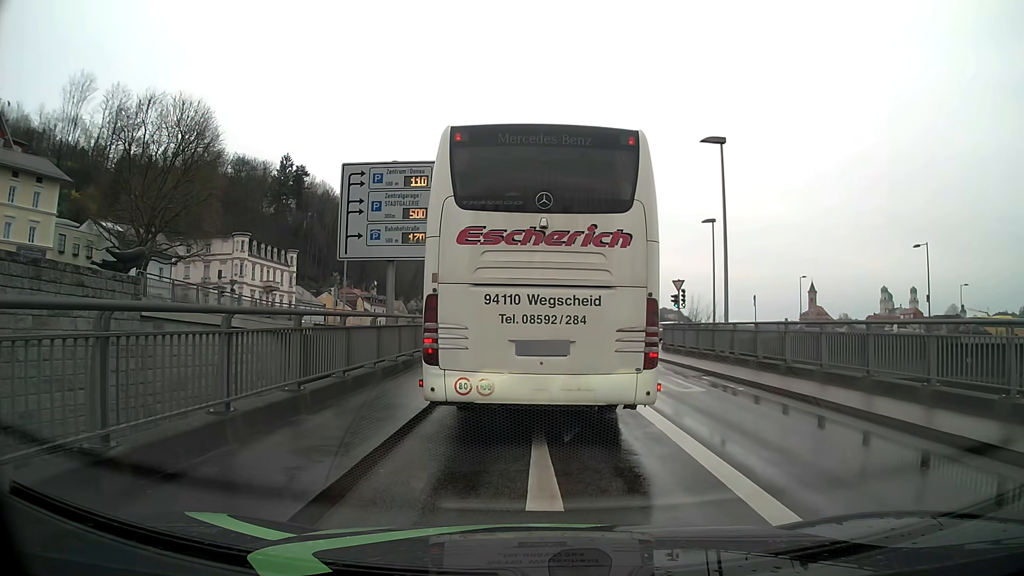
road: primary_link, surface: asphalt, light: Day
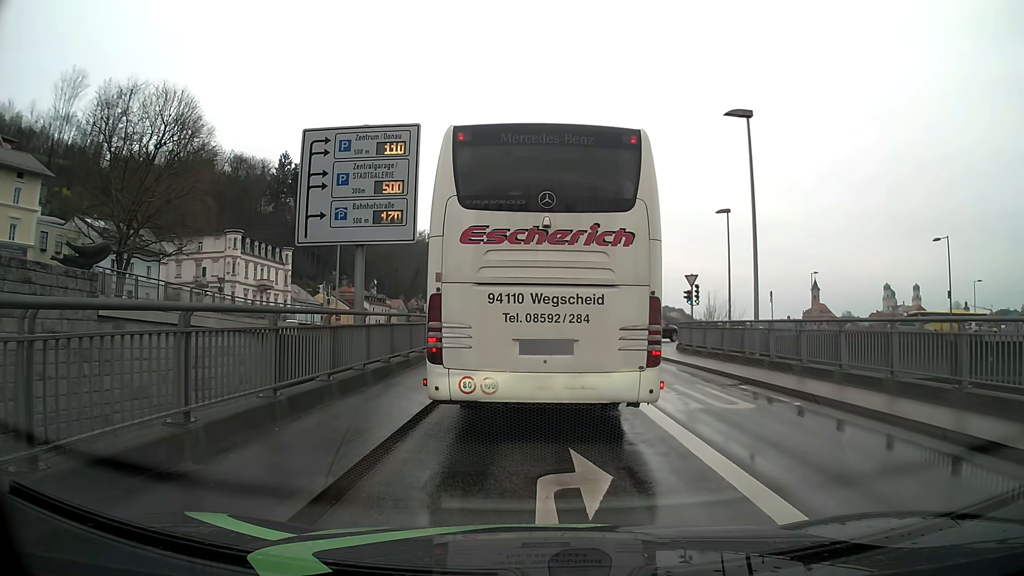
(0.0, +3.1) m; +1°
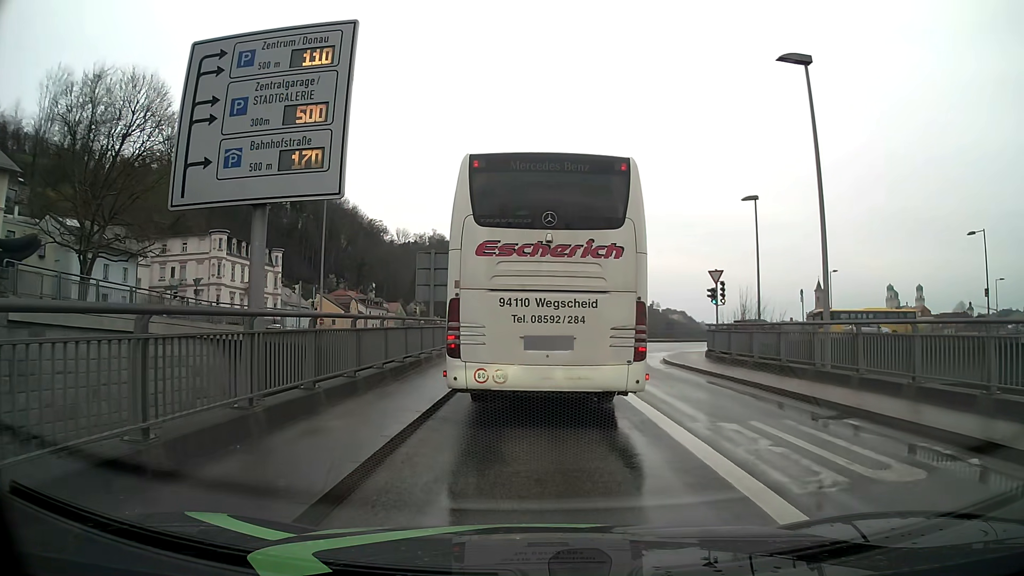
(-0.1, +5.2) m; -1°
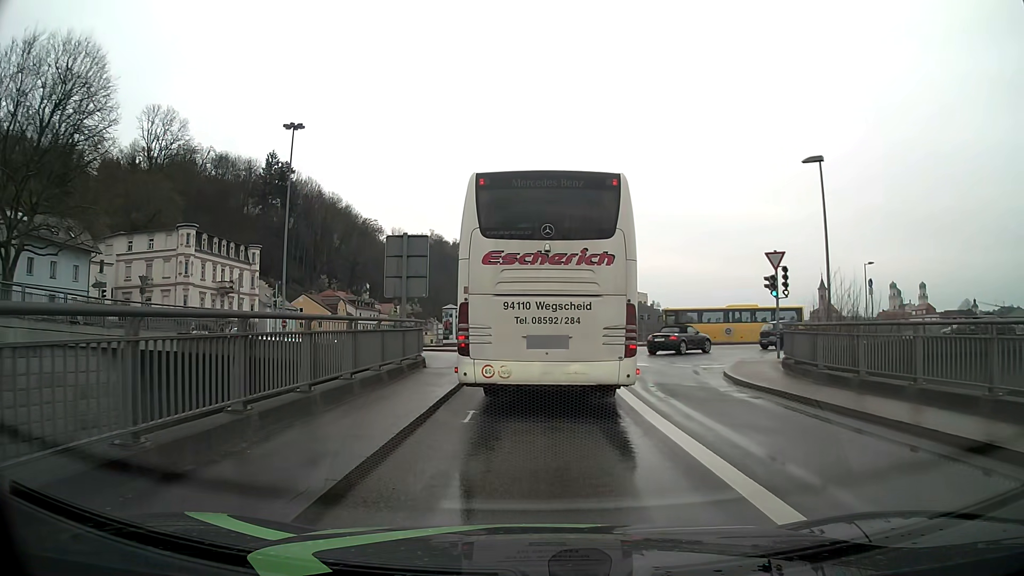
(0.0, +8.9) m; 0°
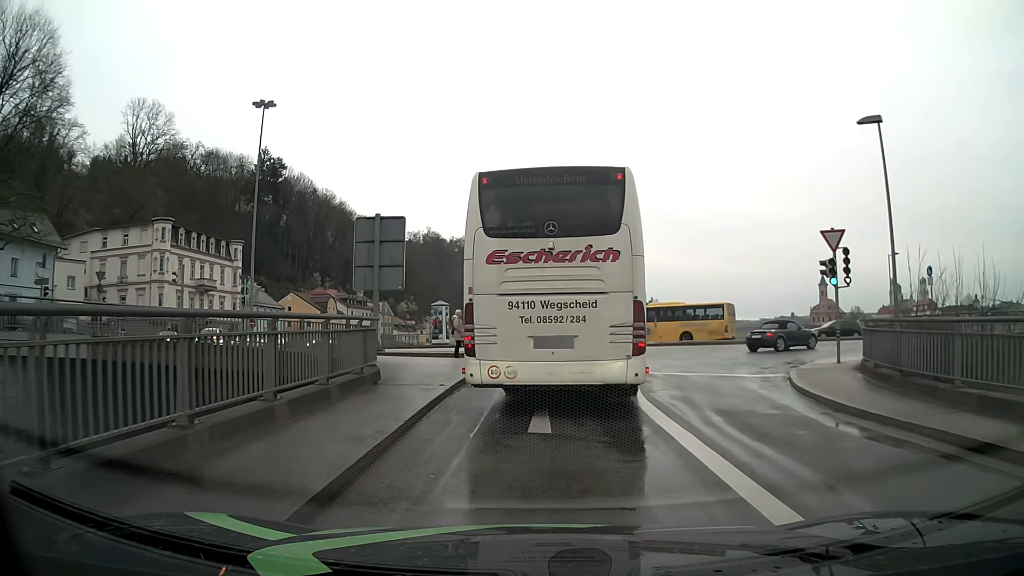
(0.0, +5.5) m; 0°
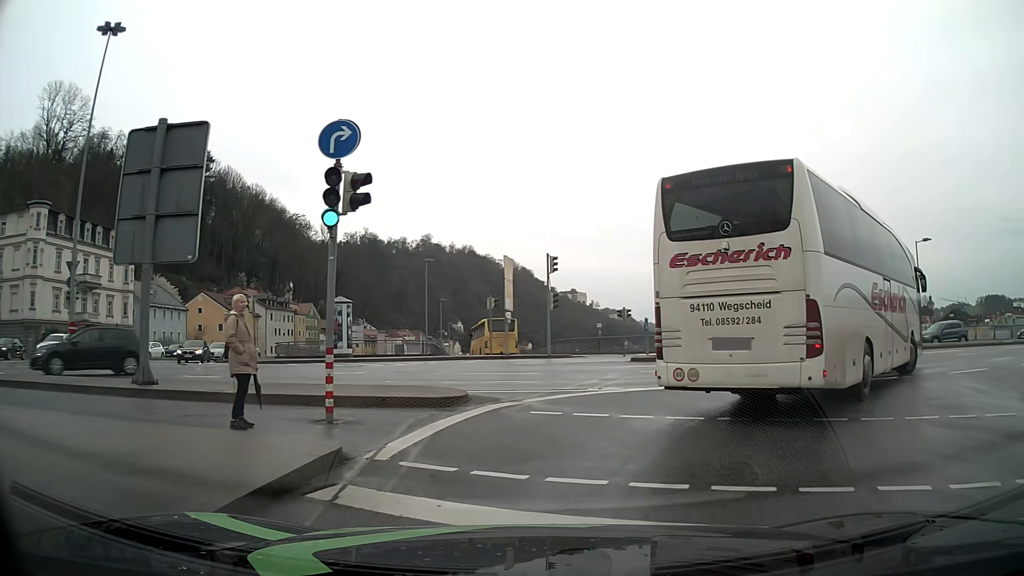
(+0.4, +14.2) m; +5°
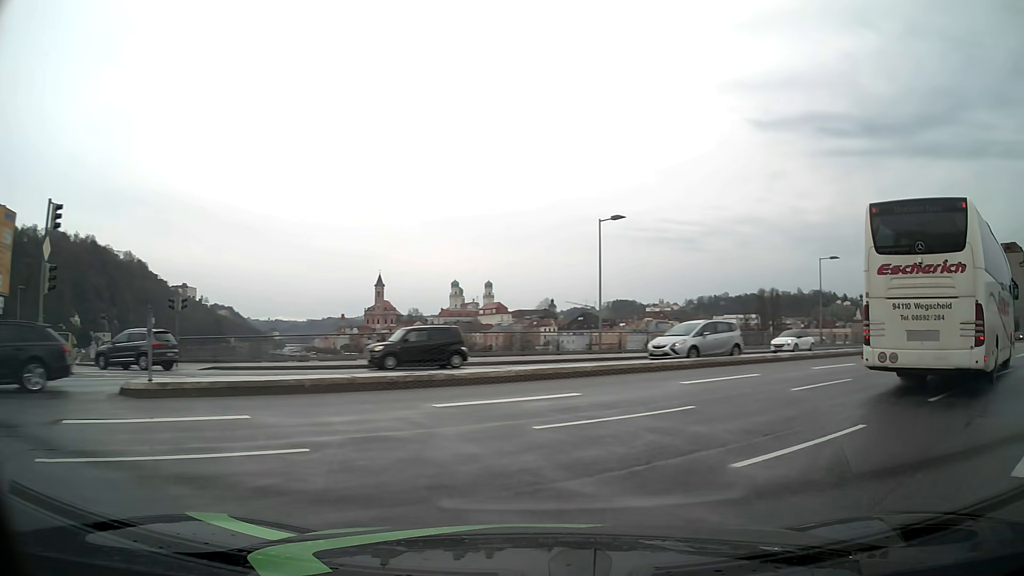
(+3.5, +13.4) m; +33°
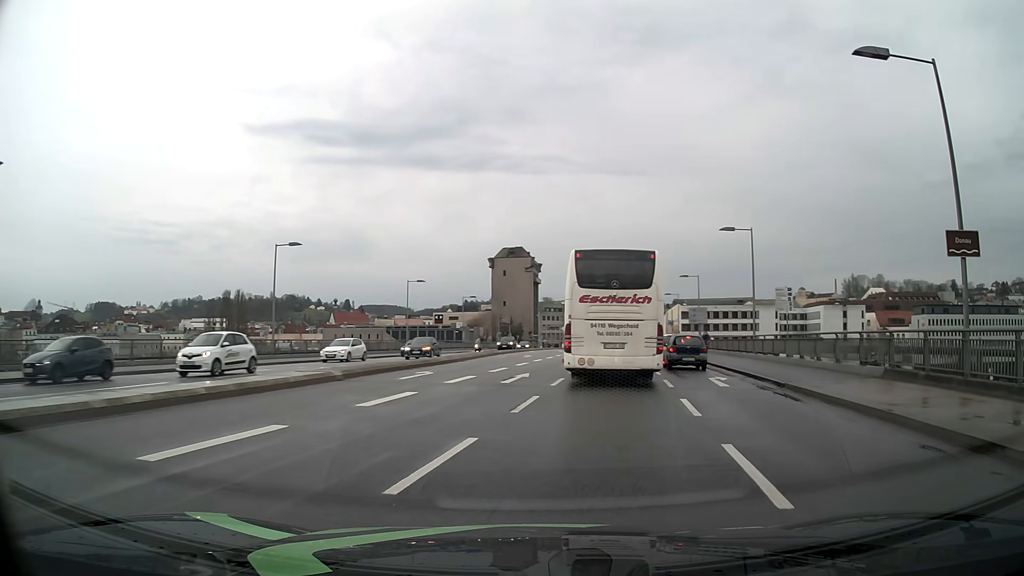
(+5.8, +12.3) m; +46°
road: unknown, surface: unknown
